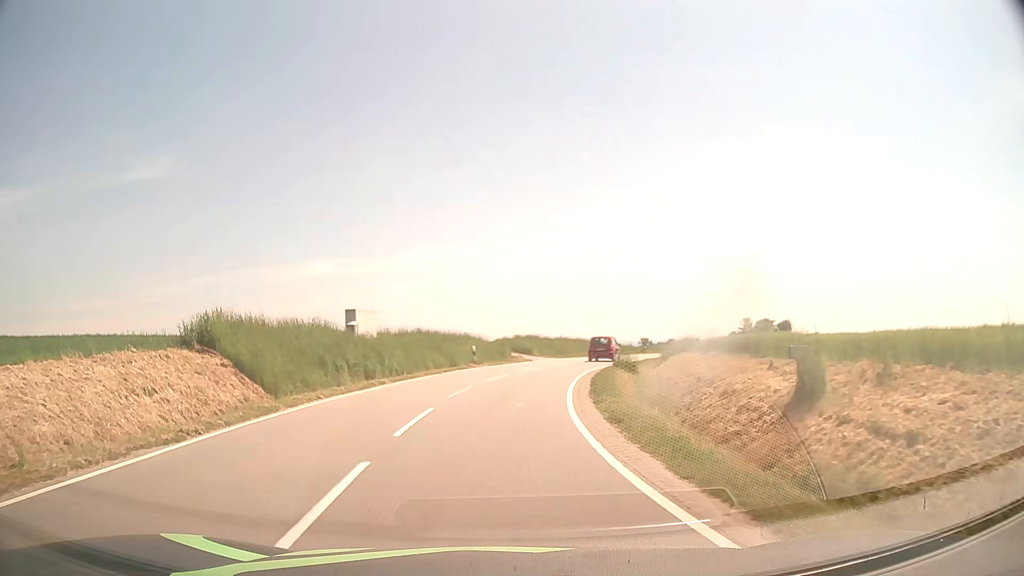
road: tertiary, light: Day
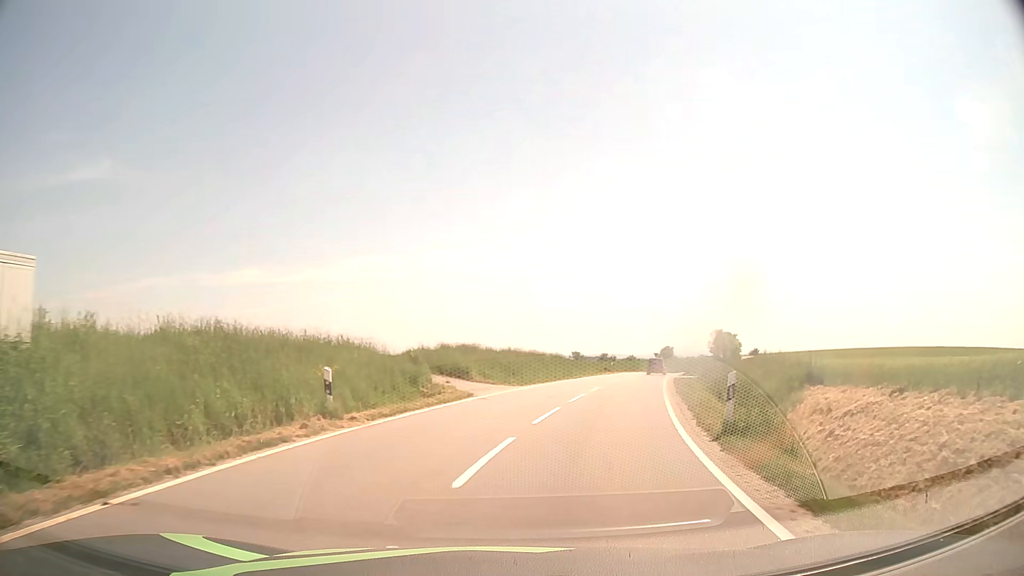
(0.0, +21.2) m; +6°
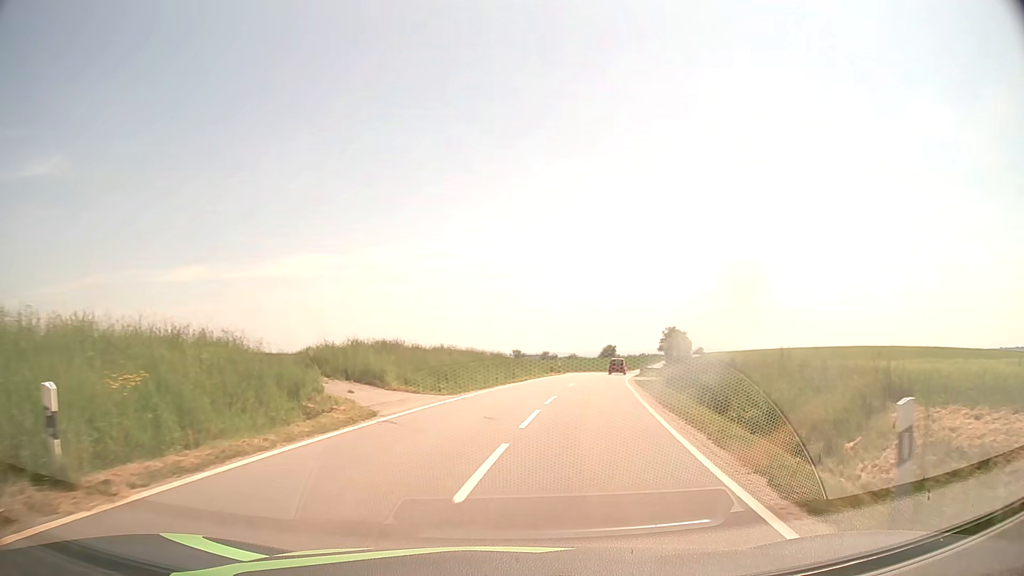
(+0.3, +6.7) m; +5°
(+1, +10) (+2, +20) (+4, +30) (+5, +40) (+7, +49) (+9, +59) (+11, +69) (+14, +79) (+16, +88) (+19, +98) m
